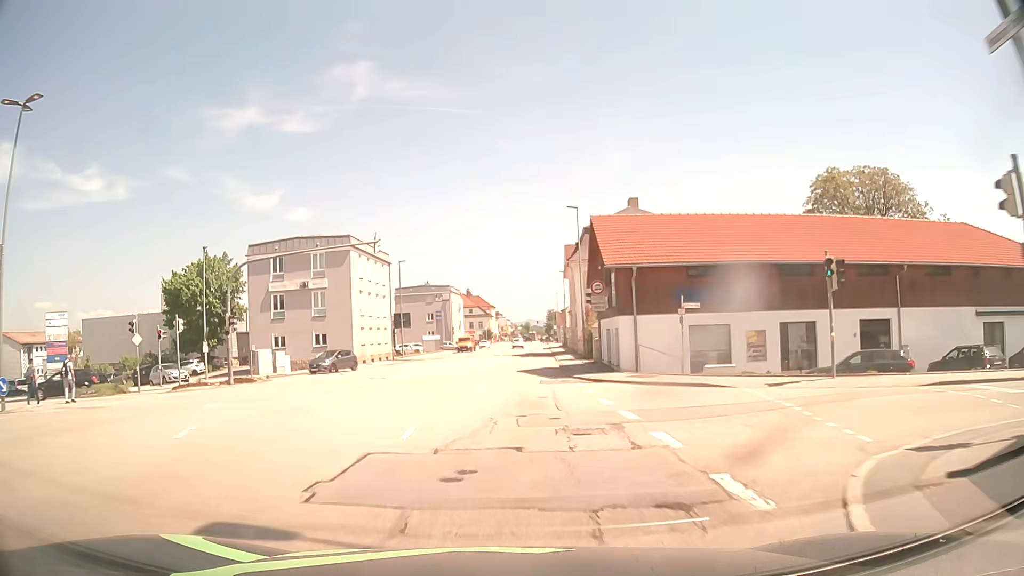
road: tertiary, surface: asphalt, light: Day
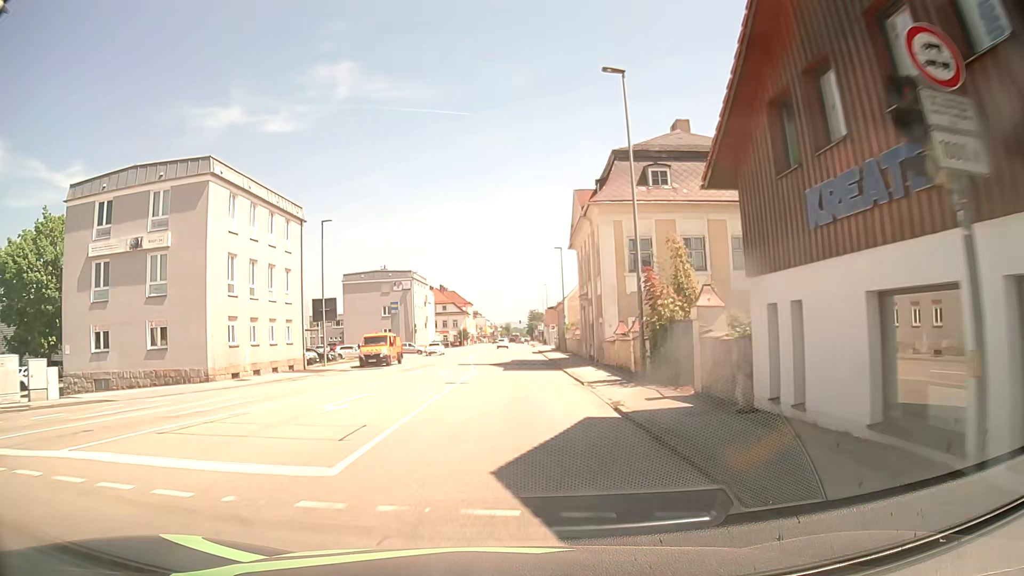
(+0.4, +24.0) m; +2°
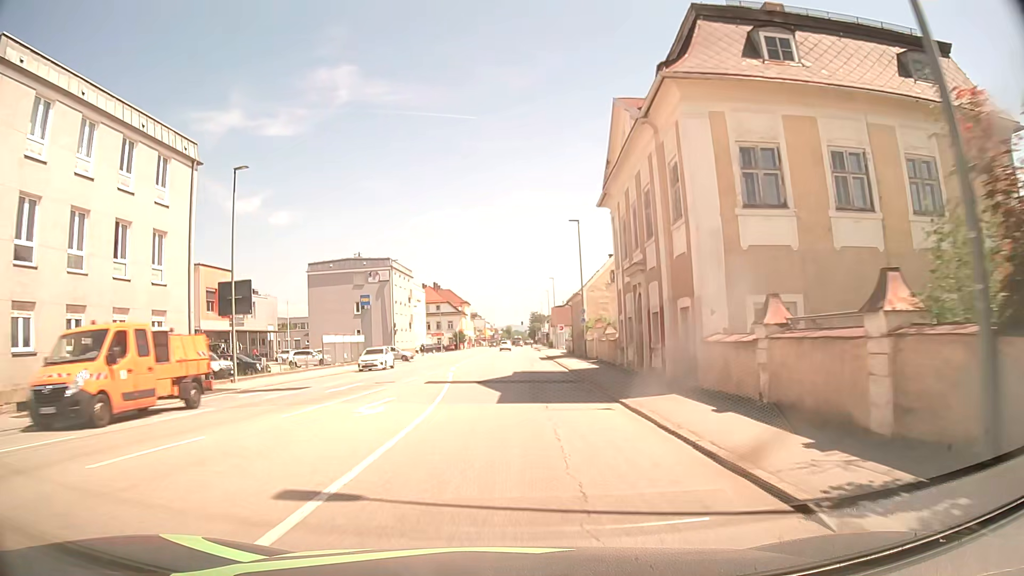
(0.0, +16.0) m; 0°
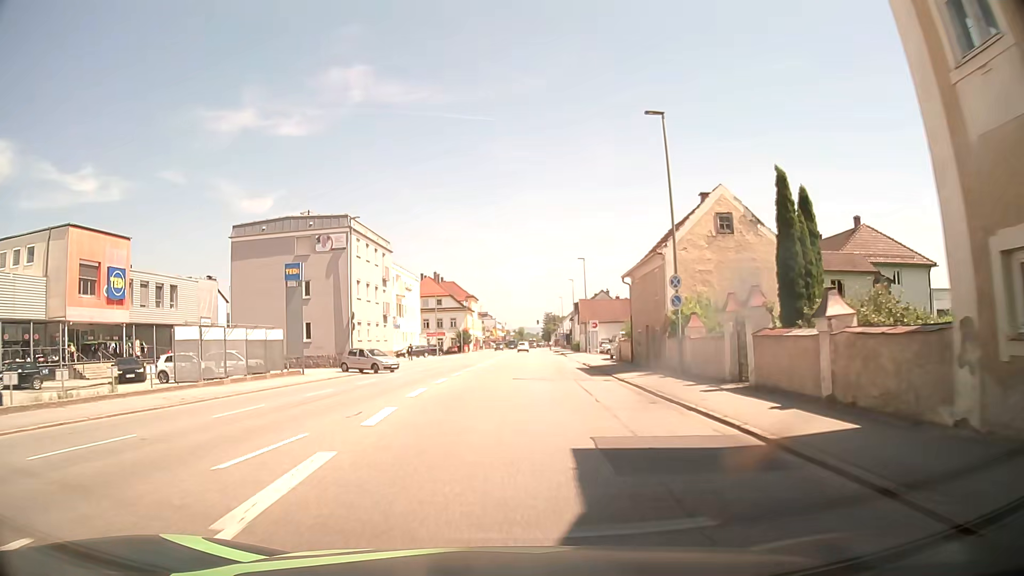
(-0.1, +24.1) m; -1°
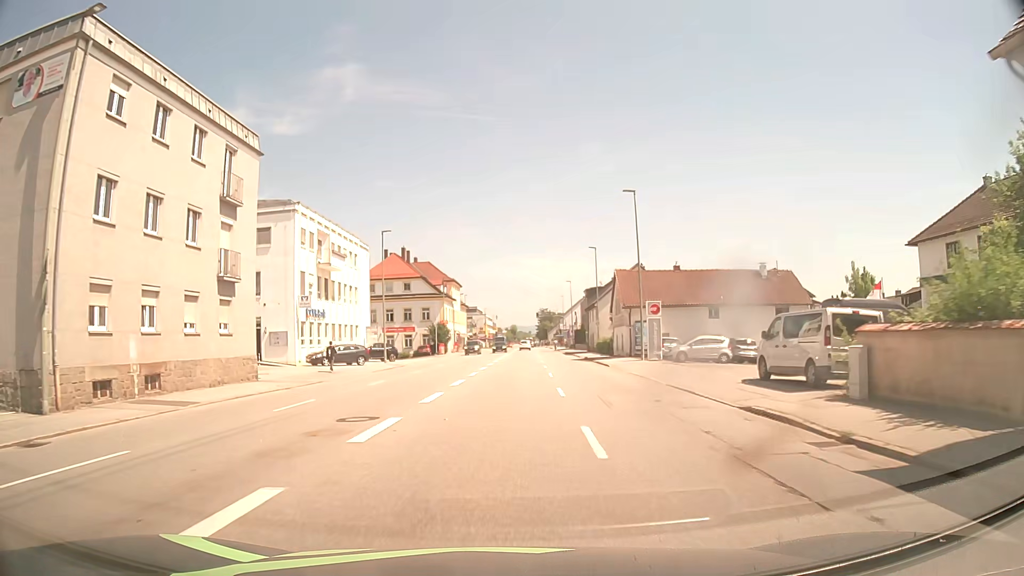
(+0.1, +32.1) m; 0°
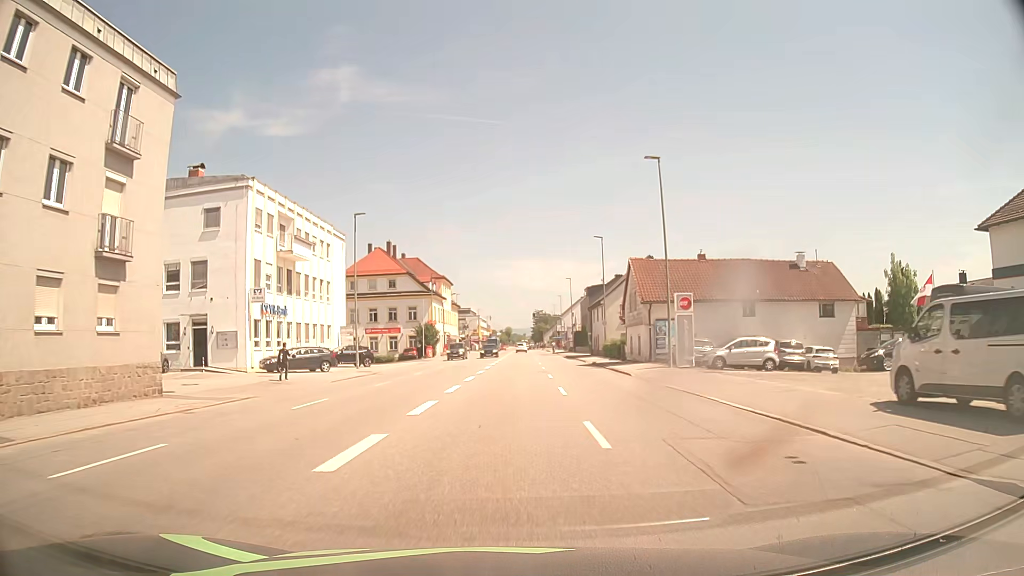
(+0.1, +8.1) m; +1°
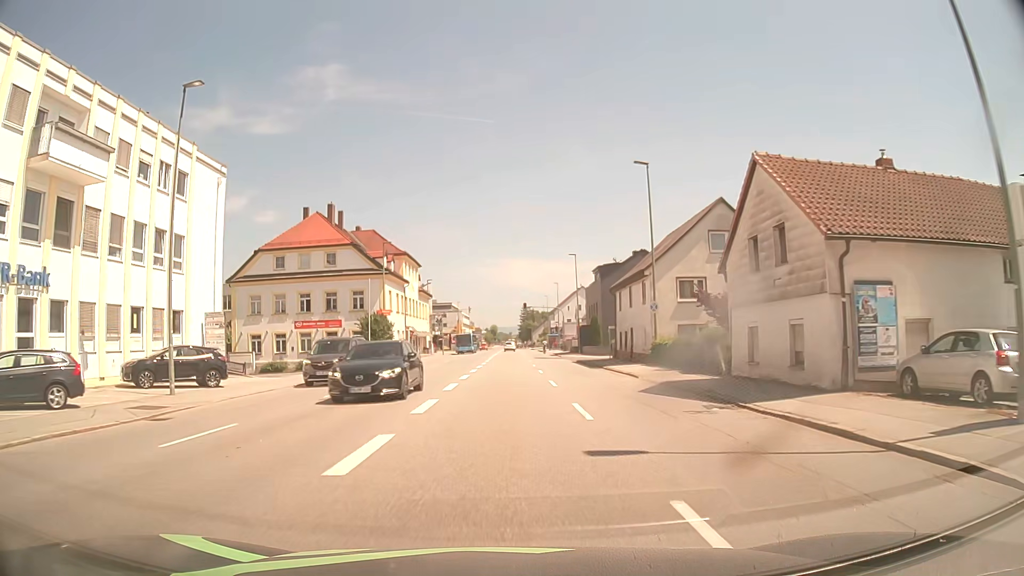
(0.0, +24.2) m; +1°
